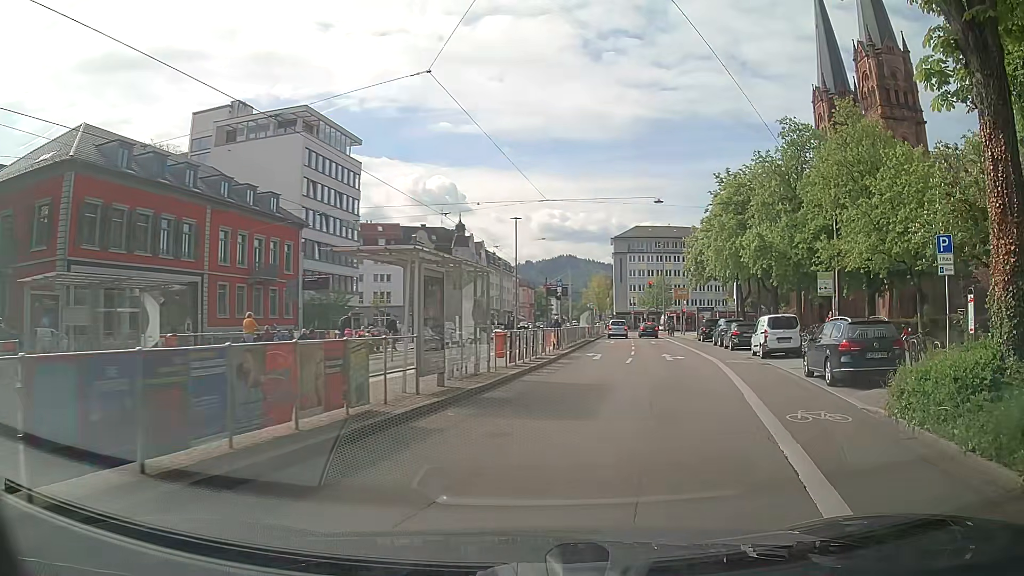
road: secondary_link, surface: asphalt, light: Day
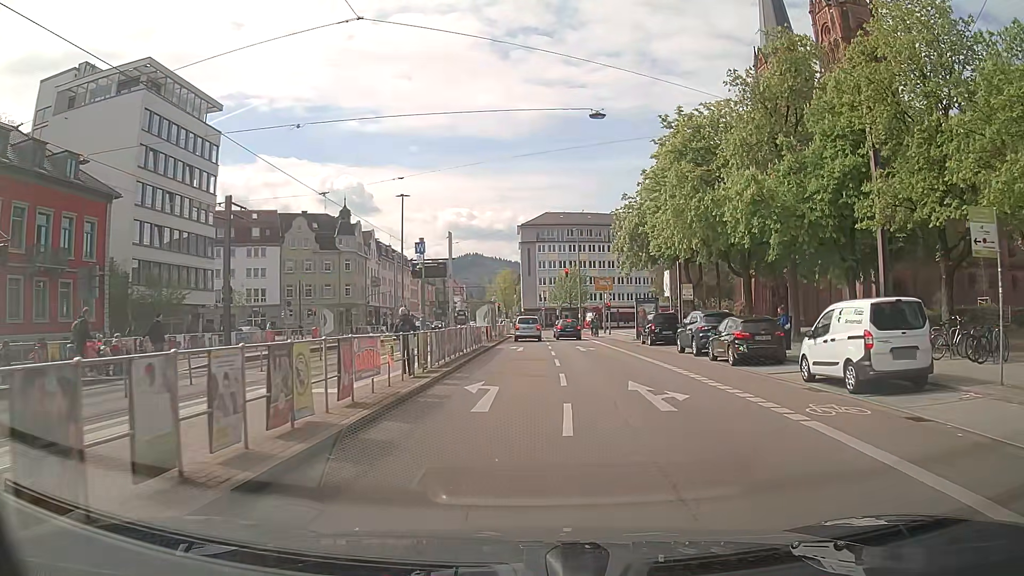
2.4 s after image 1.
(+1.8, +15.4) m; +9°
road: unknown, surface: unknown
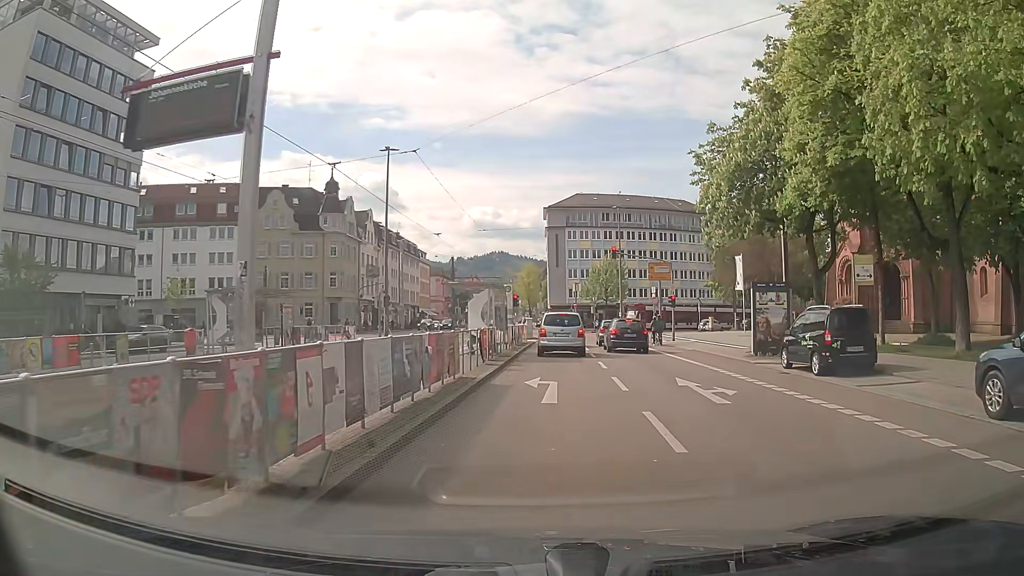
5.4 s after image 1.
(-0.5, +19.0) m; -3°
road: secondary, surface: asphalt
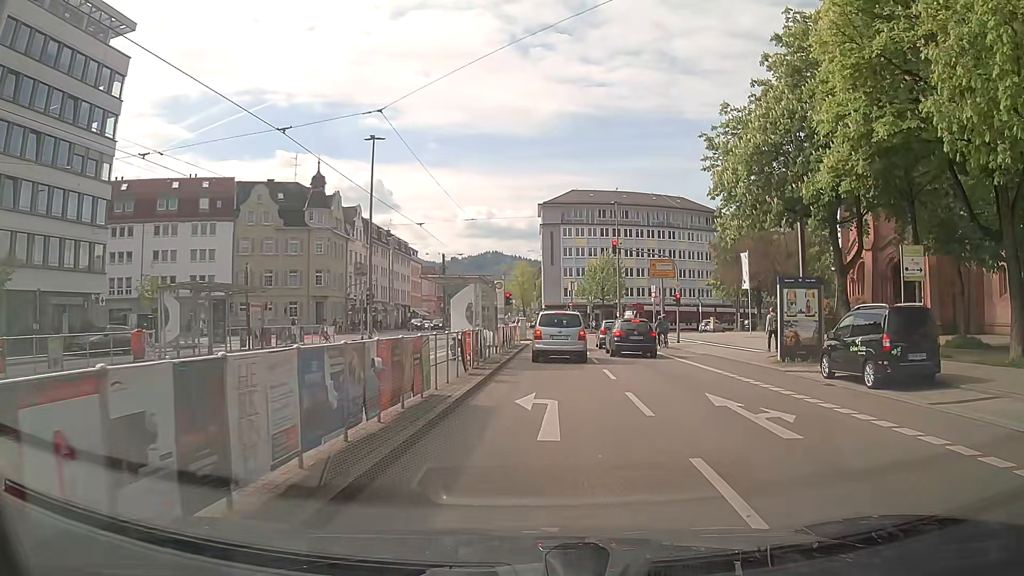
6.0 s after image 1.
(0.0, +3.3) m; +1°
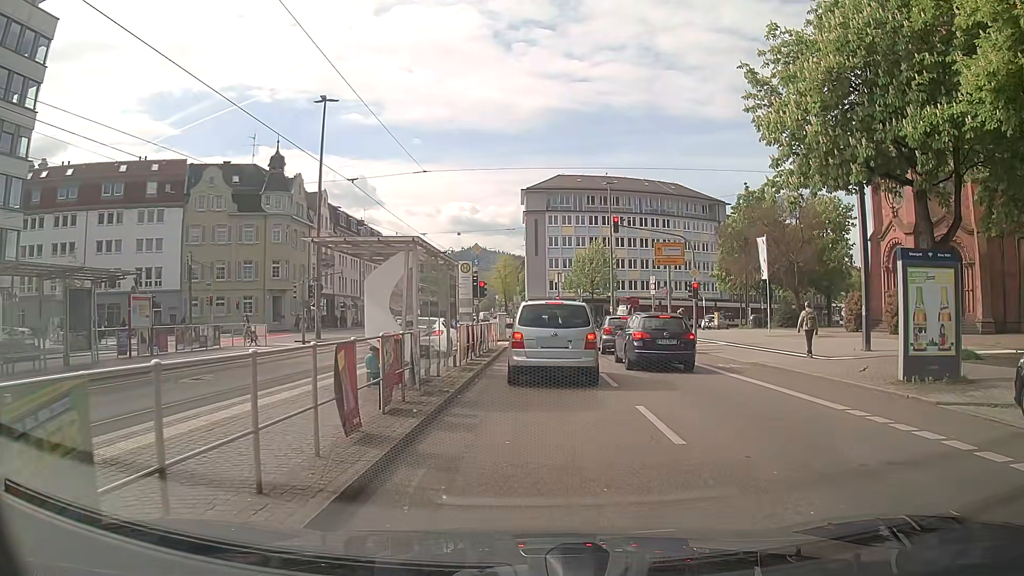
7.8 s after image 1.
(+0.1, +8.3) m; +2°
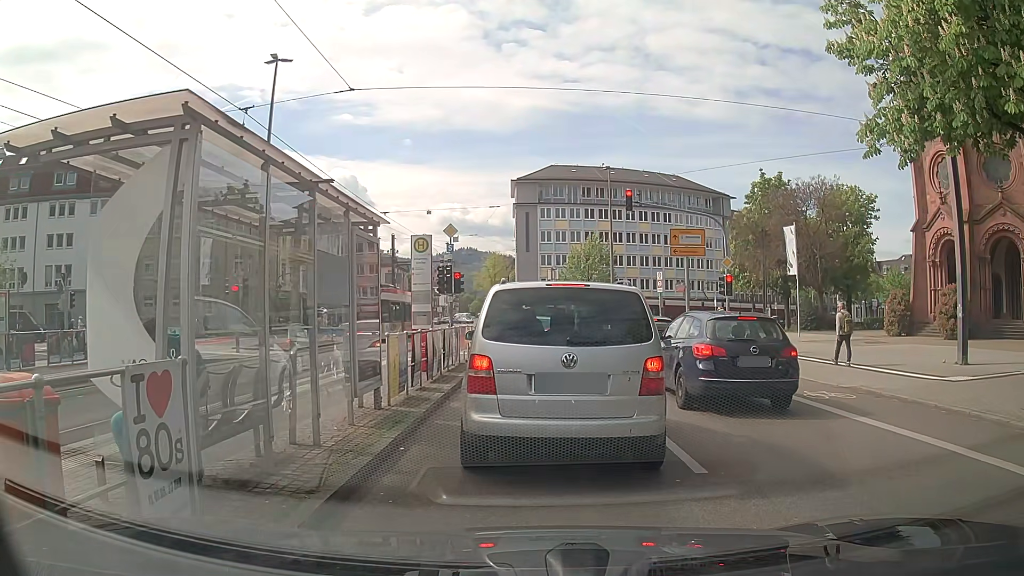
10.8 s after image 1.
(0.0, +7.0) m; 0°
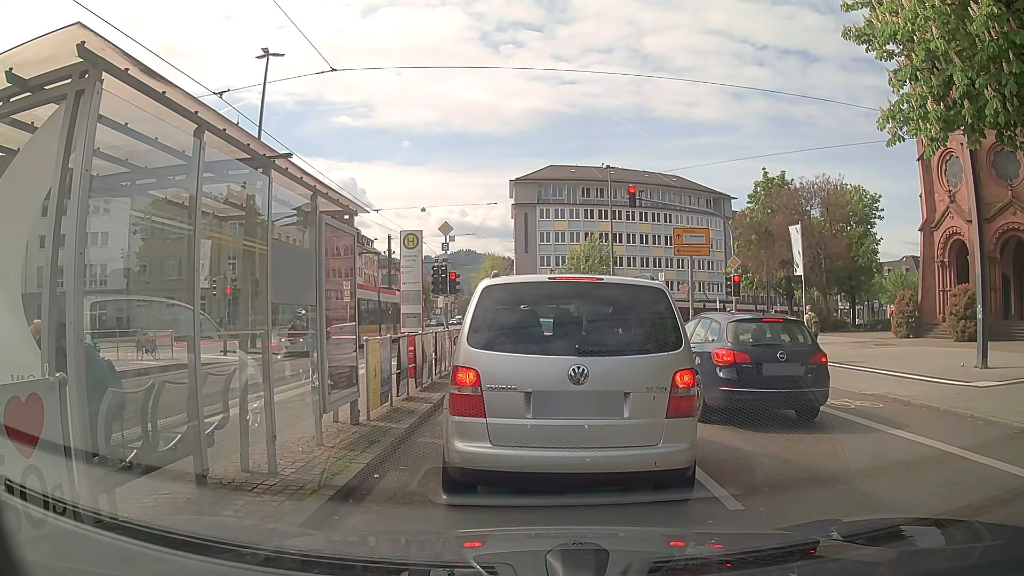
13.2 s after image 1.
(0.0, +1.1) m; 0°
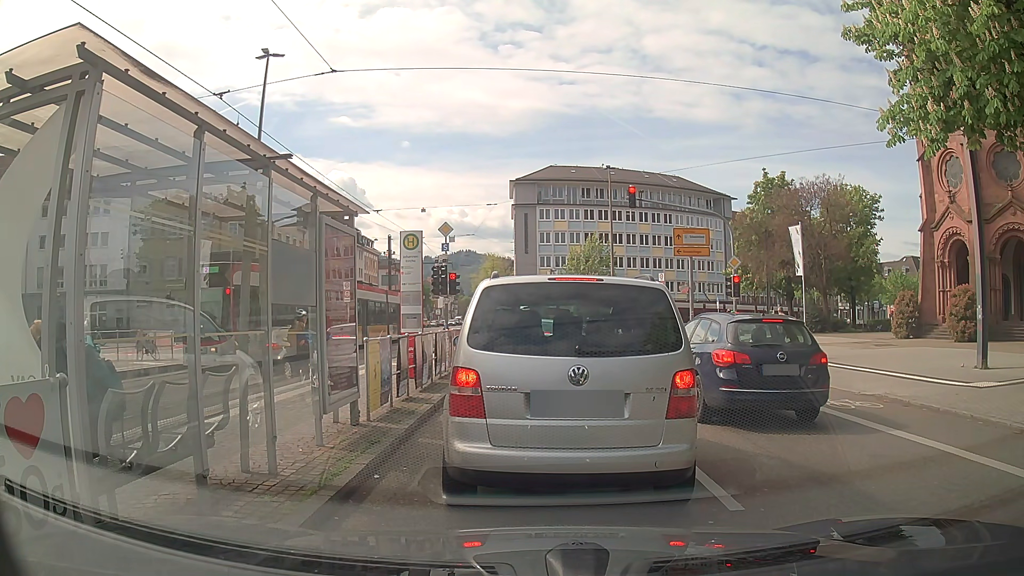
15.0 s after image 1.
(0.0, +0.1) m; 0°
